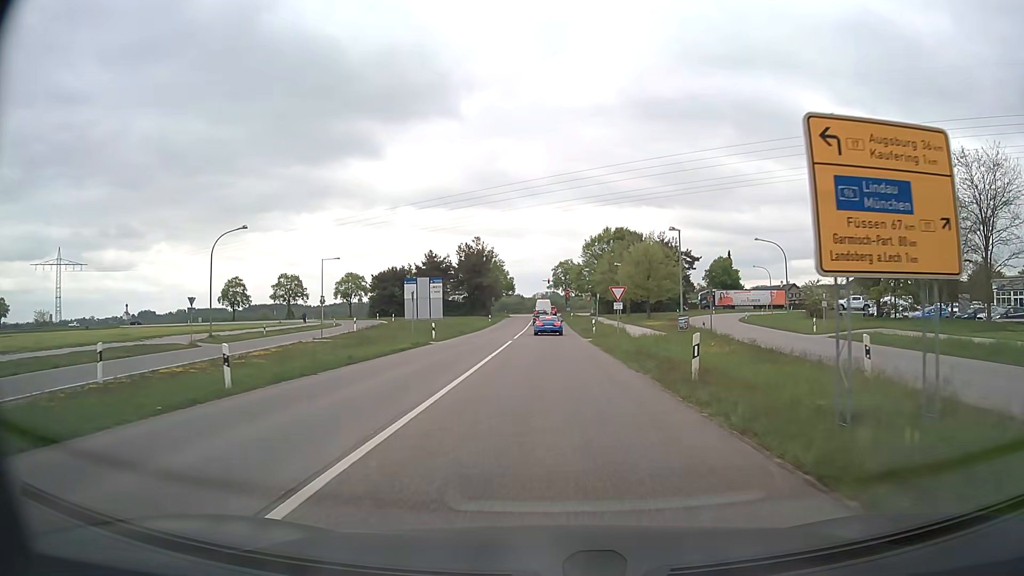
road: tertiary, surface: asphalt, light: Day
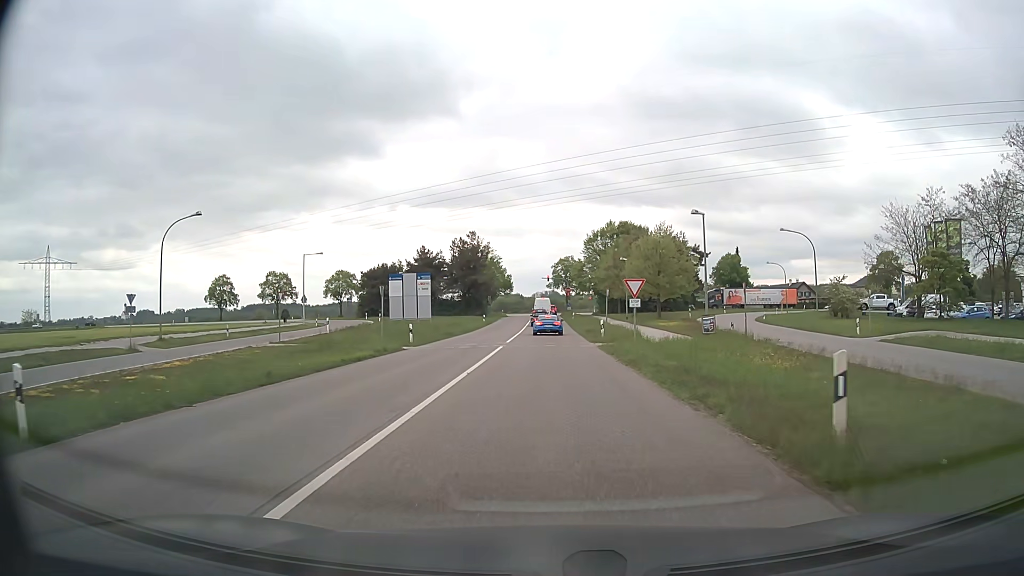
(0.0, +6.4) m; 0°
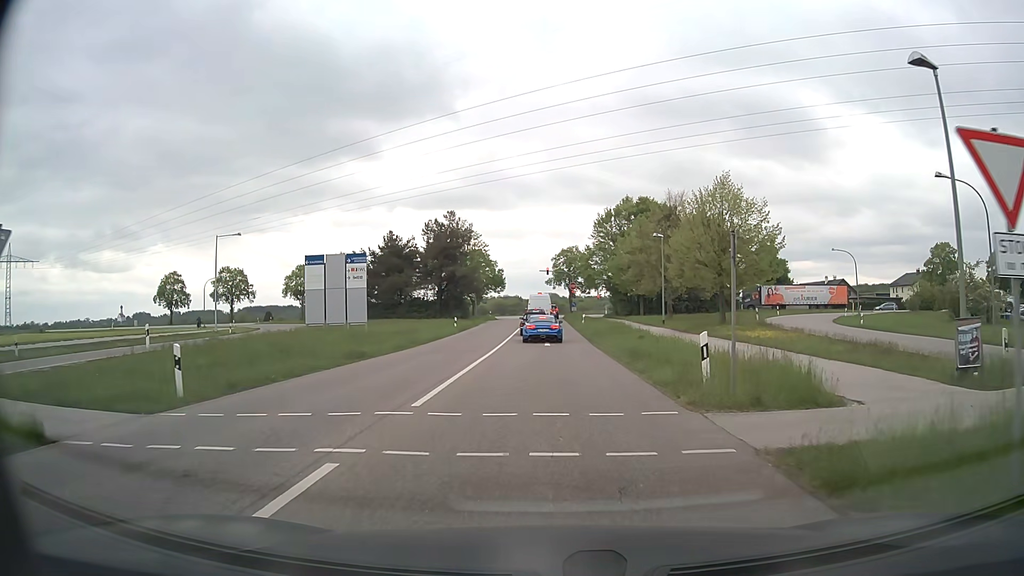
(+0.1, +21.7) m; 0°
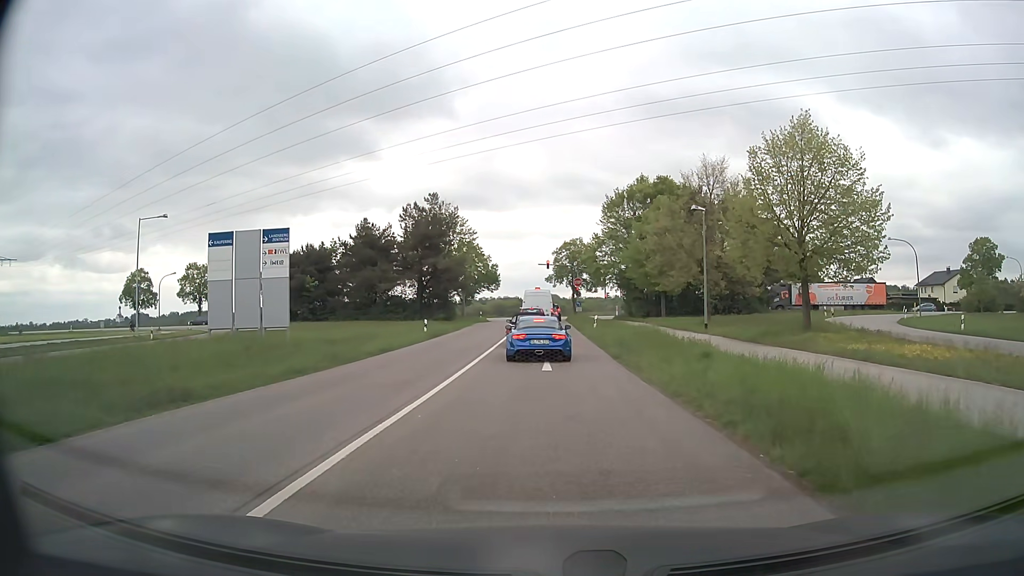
(0.0, +12.3) m; -1°
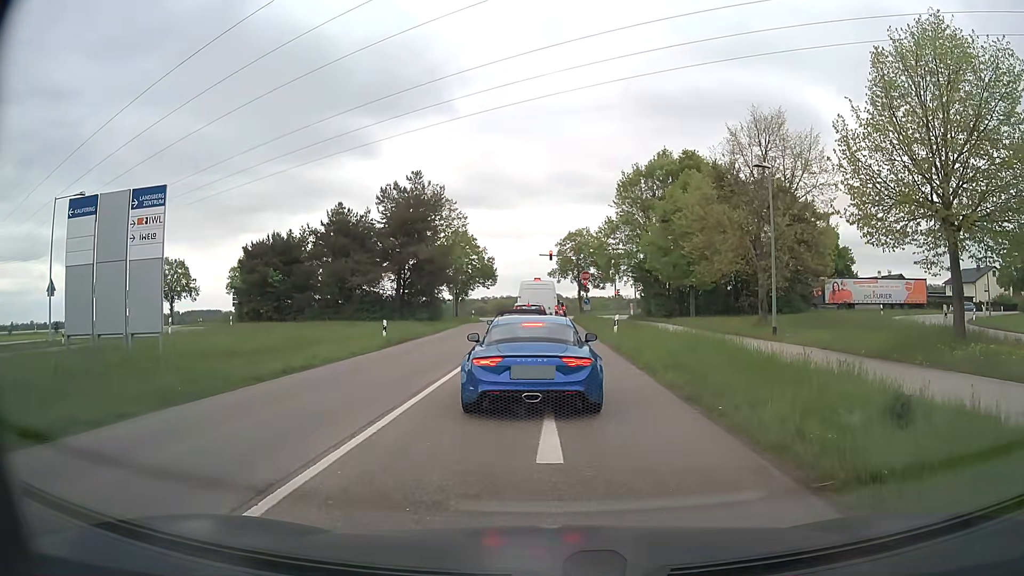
(+0.1, +9.8) m; 0°
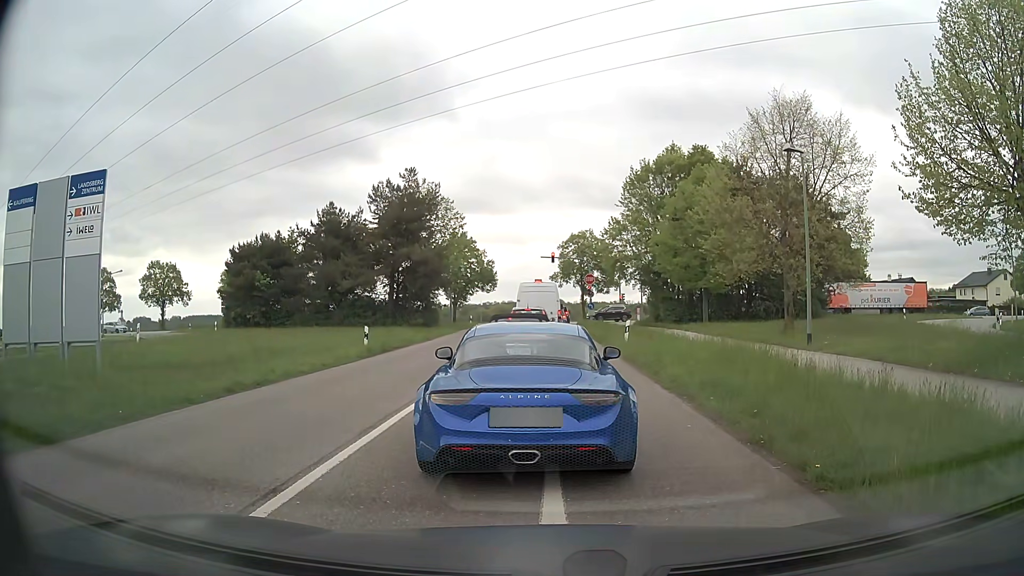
(0.0, +3.0) m; 0°
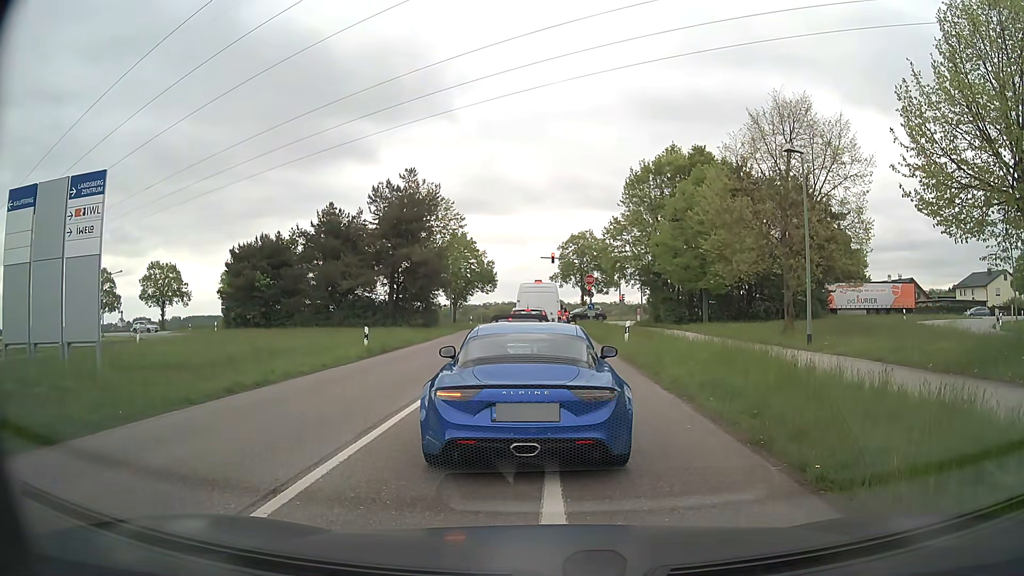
(0.0, 0.0) m; 0°
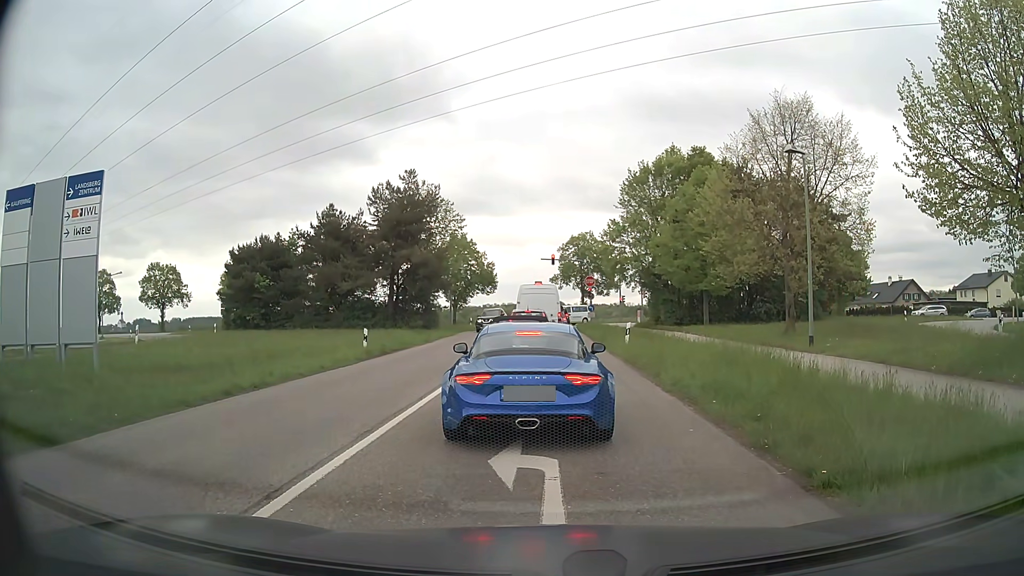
(0.0, +0.1) m; 0°
